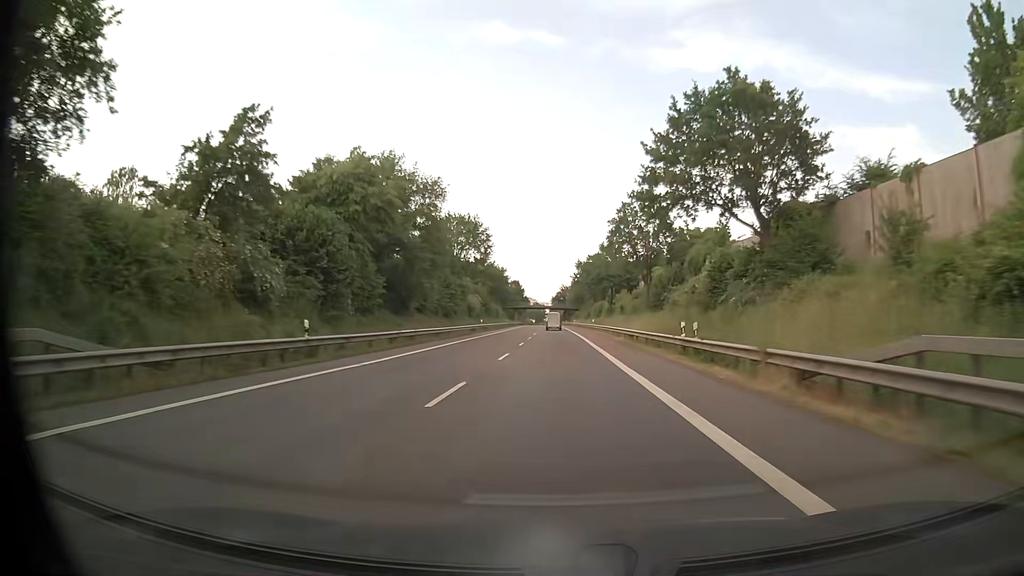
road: primary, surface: asphalt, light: Day
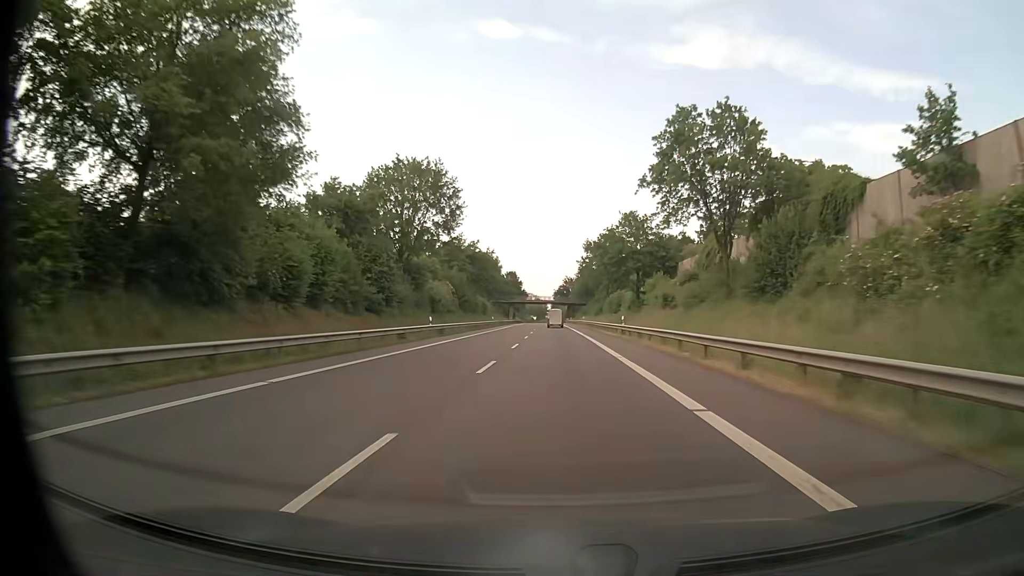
(0.0, +31.2) m; 0°
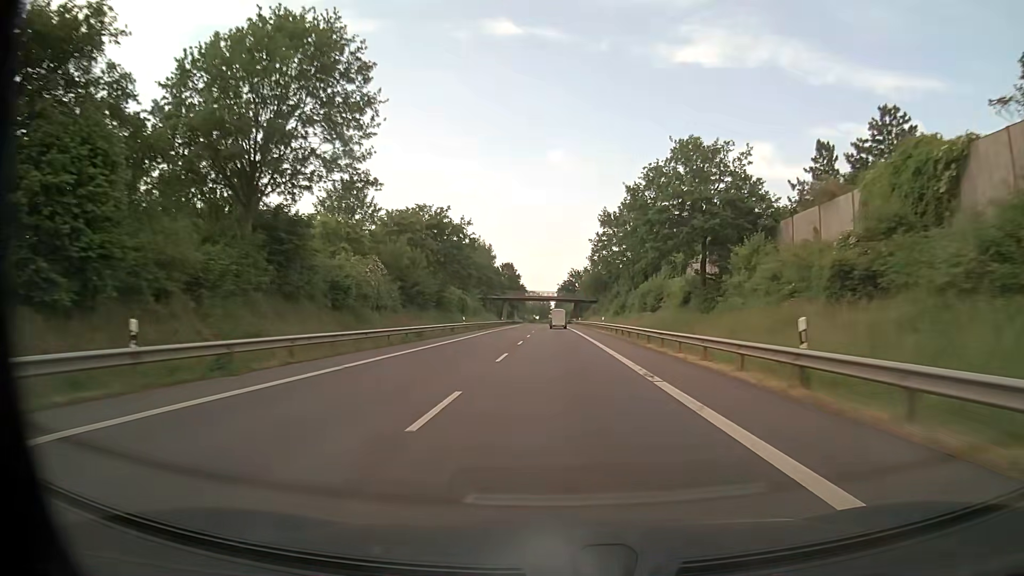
(-0.1, +31.7) m; 0°
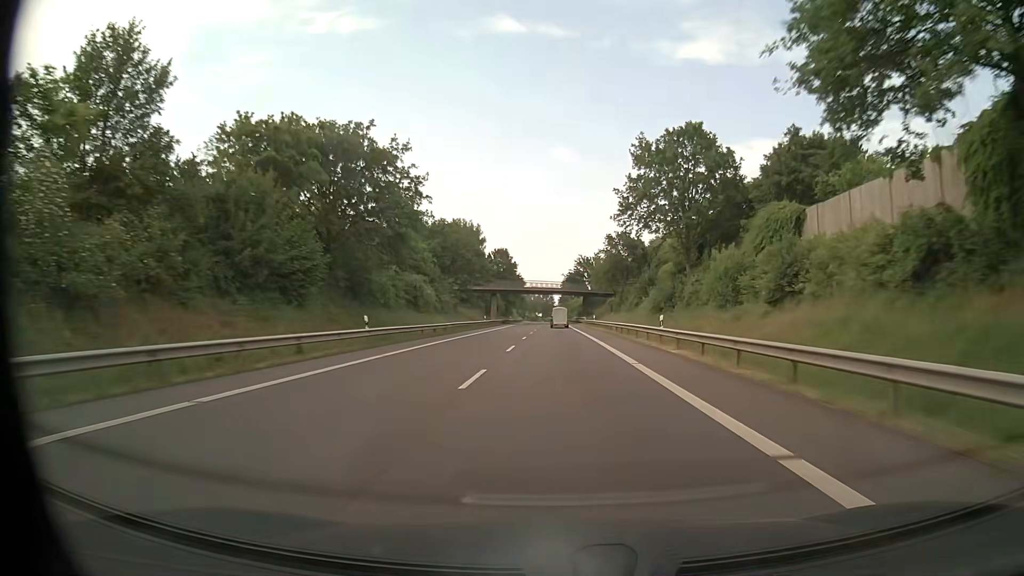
(-0.1, +31.6) m; -1°
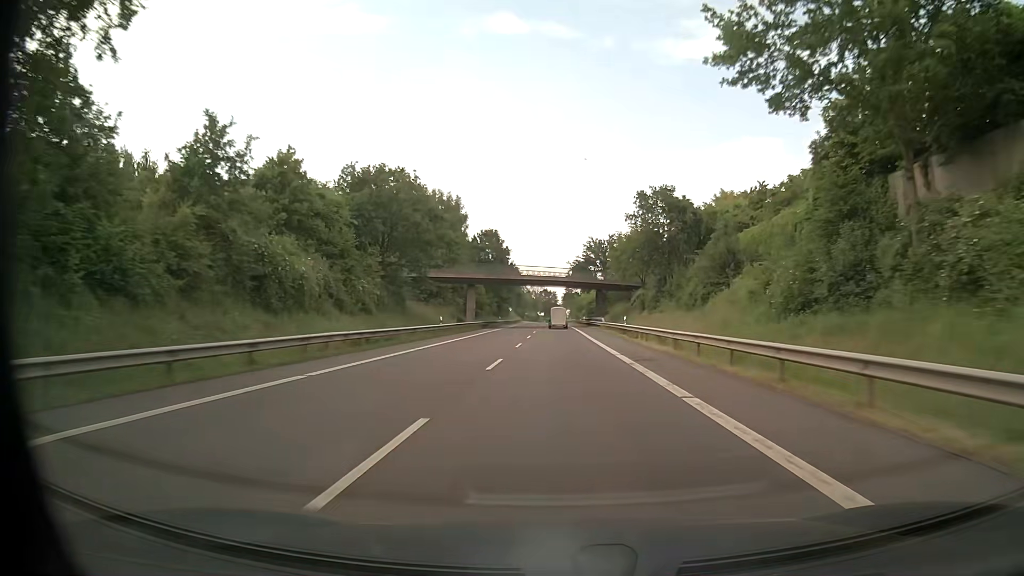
(0.0, +31.3) m; 0°
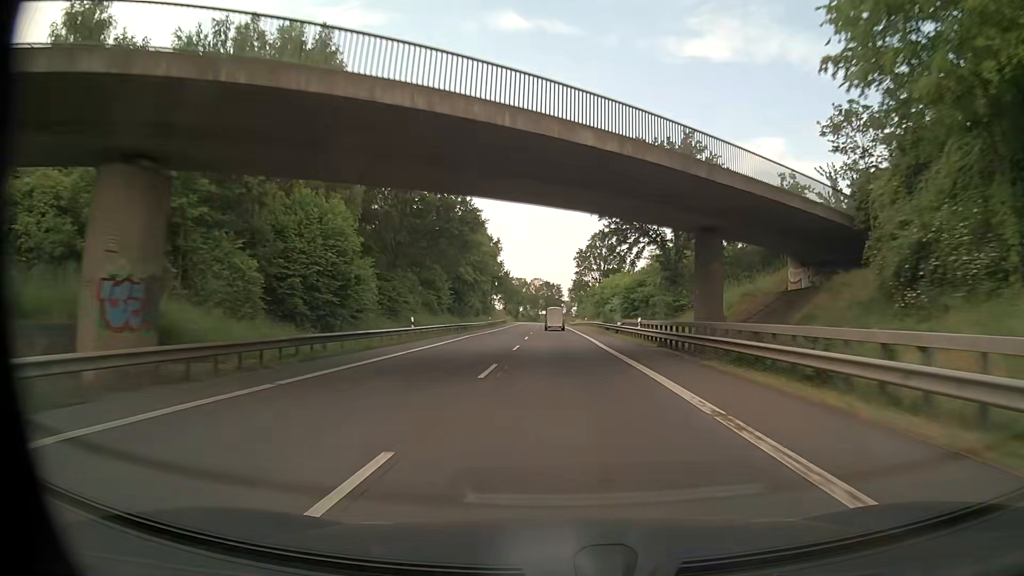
(0.0, +62.0) m; 0°
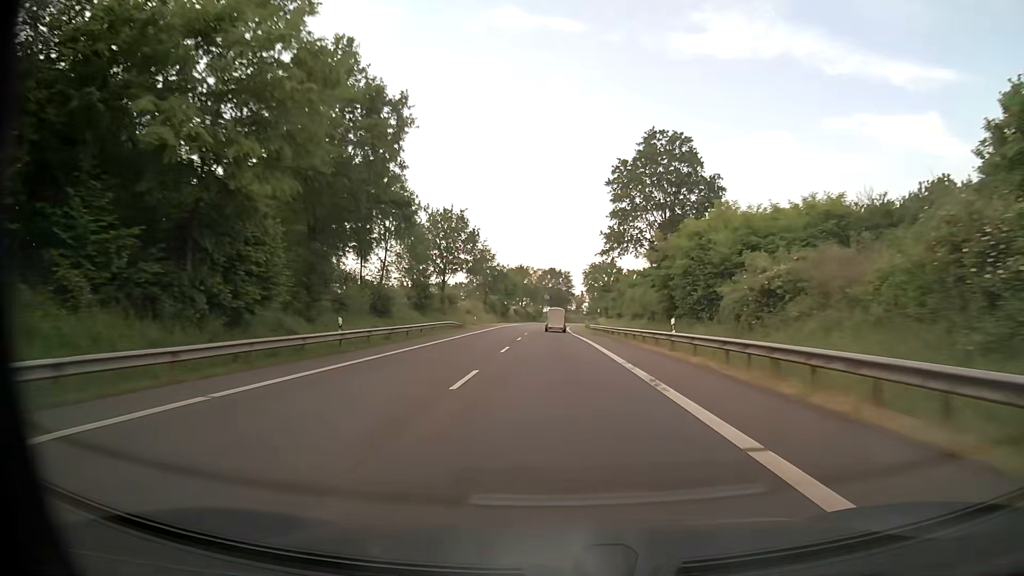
(+0.3, +62.4) m; 0°
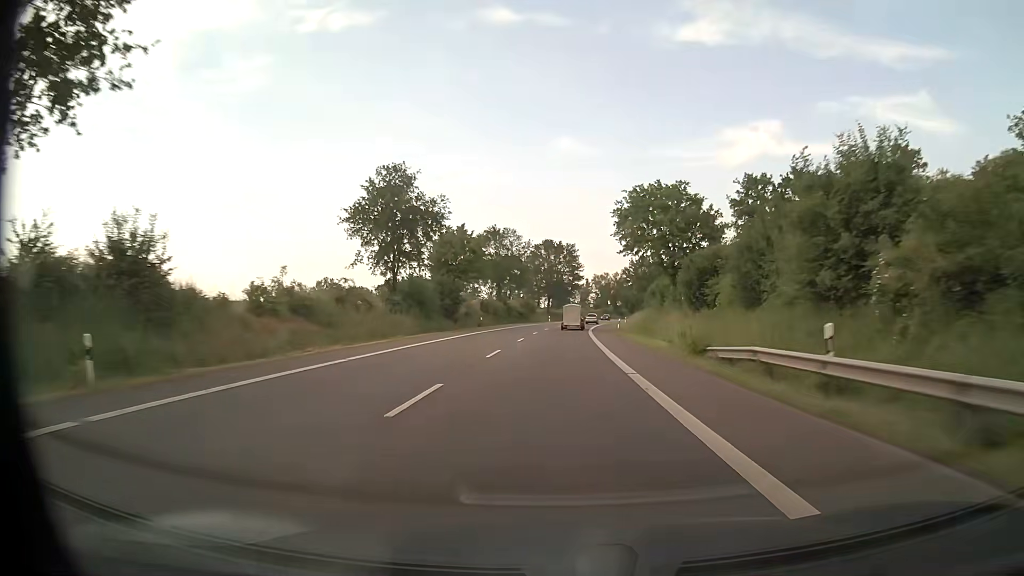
(-0.4, +63.3) m; 0°
(0, +10) (0, +20) (0, +30) (+1, +40) (+1, +50) (+1, +60) (+2, +70) (+3, +80) (+4, +90) (+5, +100) m
